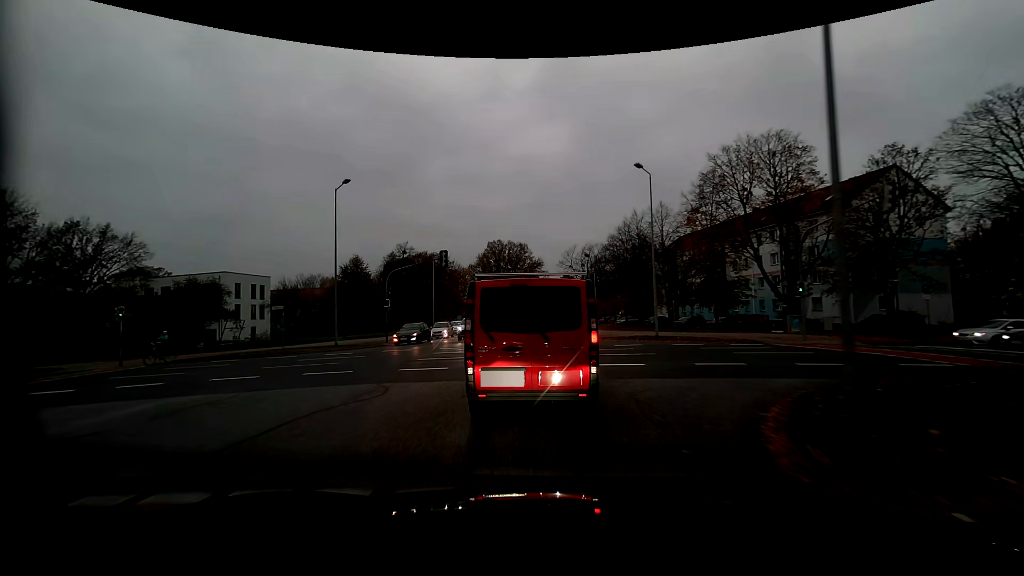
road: tertiary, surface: asphalt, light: Day
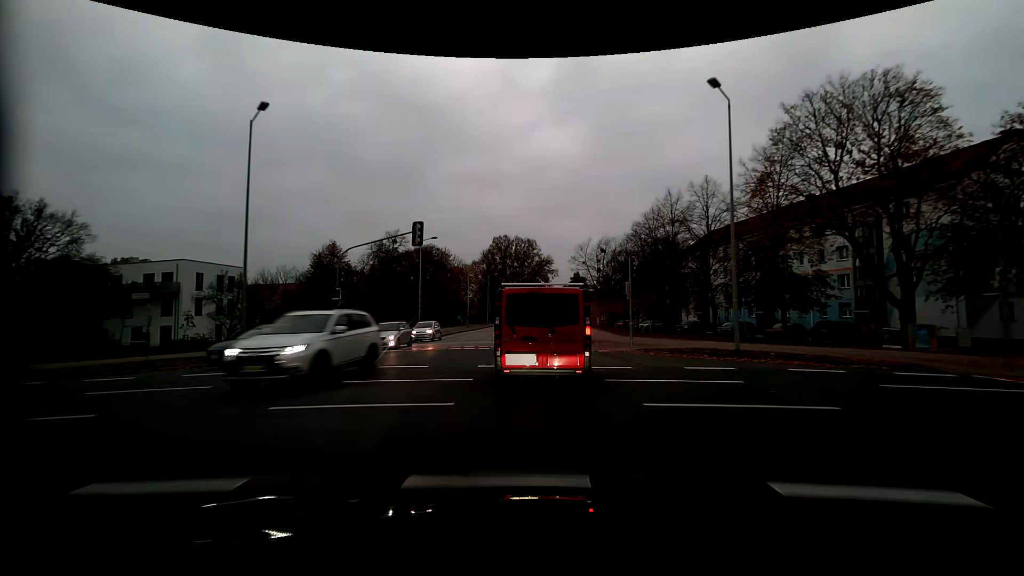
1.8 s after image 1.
(-0.2, +11.5) m; -1°
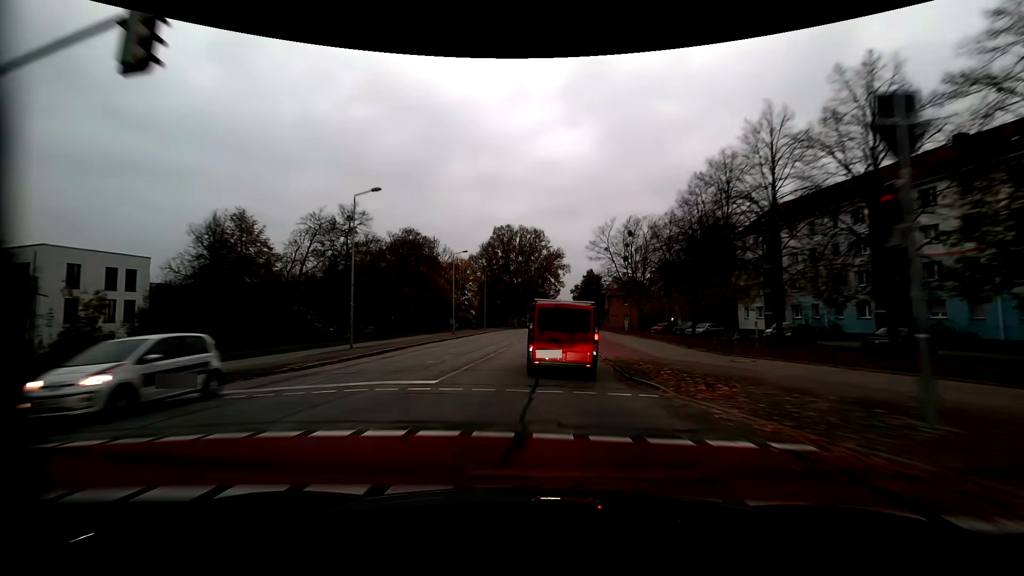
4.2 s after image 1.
(+0.1, +20.6) m; -1°
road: residential
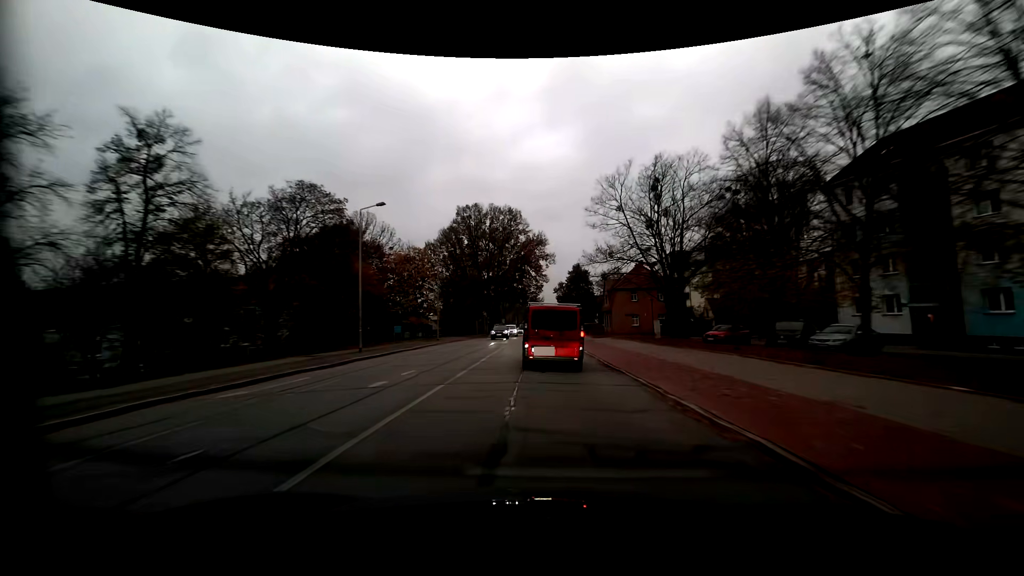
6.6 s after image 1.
(+0.4, +26.1) m; +3°
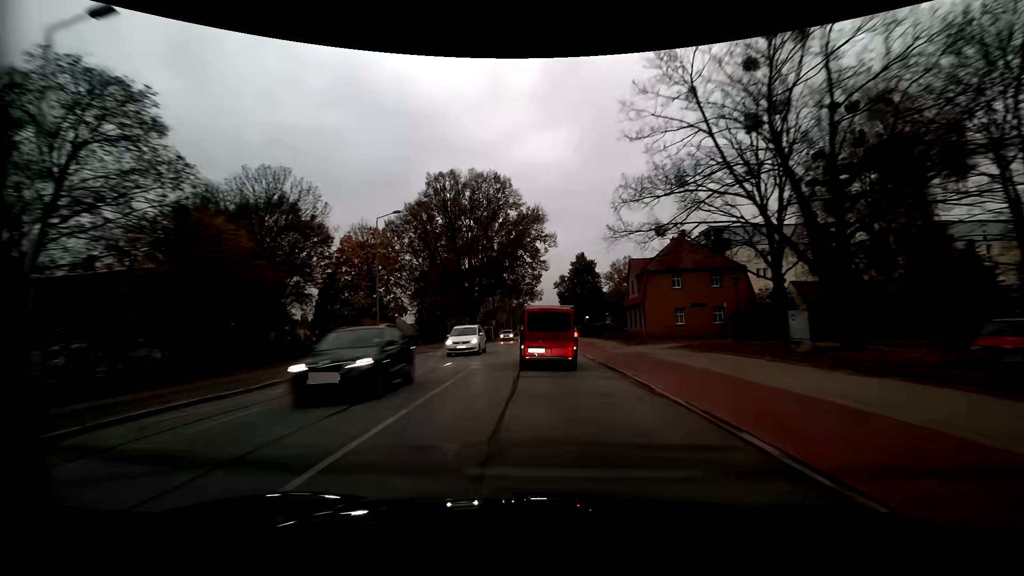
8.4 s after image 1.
(0.0, +21.7) m; 0°
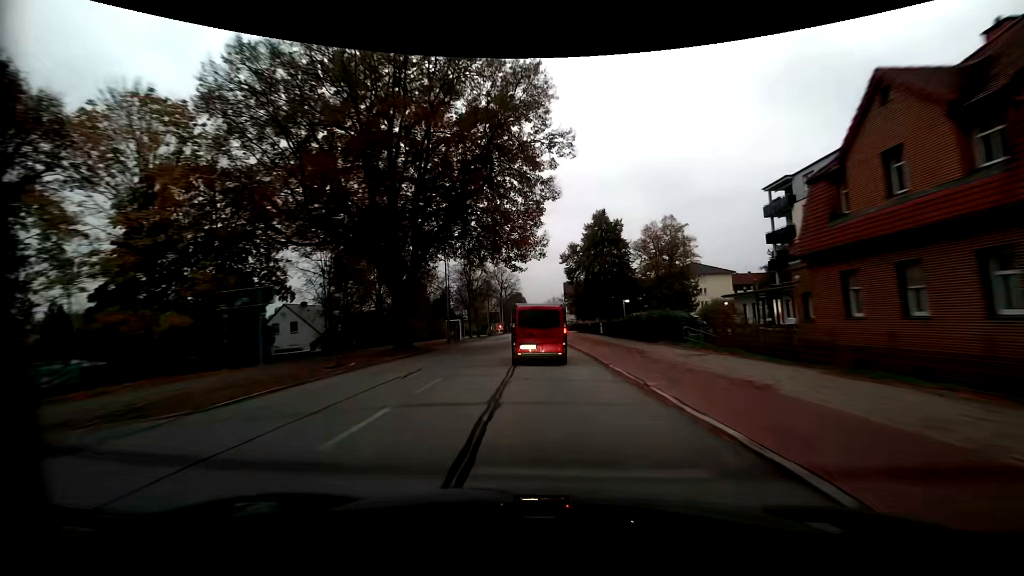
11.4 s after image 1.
(0.0, +36.7) m; +1°
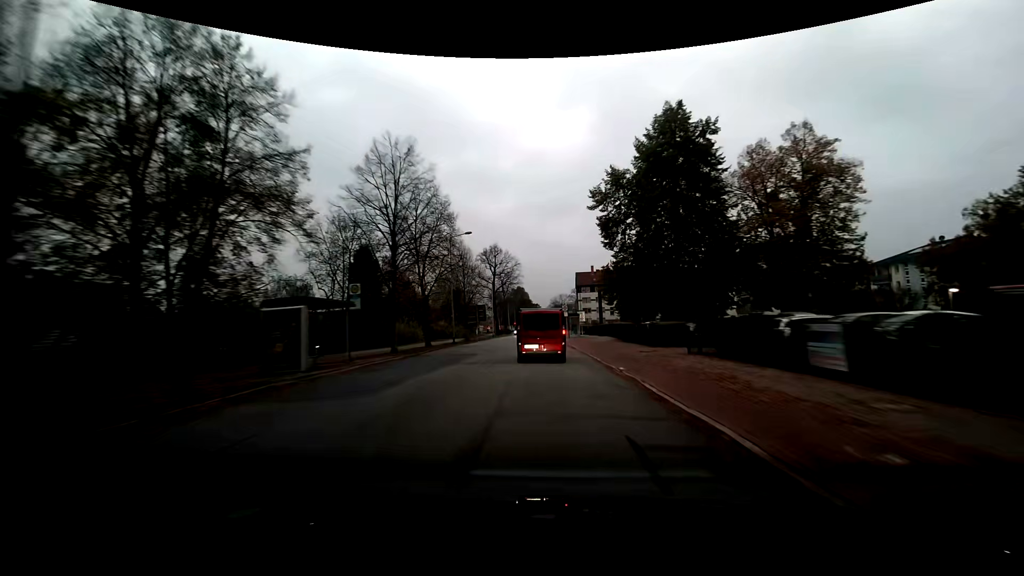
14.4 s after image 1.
(-0.5, +36.9) m; -1°
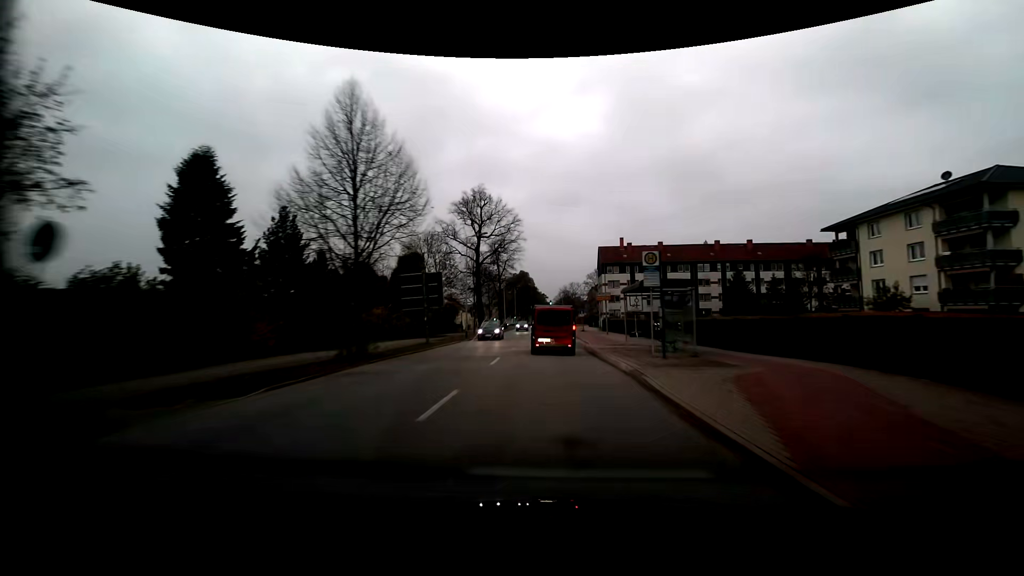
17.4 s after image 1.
(-0.2, +38.2) m; +1°
(0, +10) (0, +20) (0, +30) (0, +40) (0, +50) (+1, +60) (+1, +70) (+1, +80) (+2, +90) (+2, +100) m
